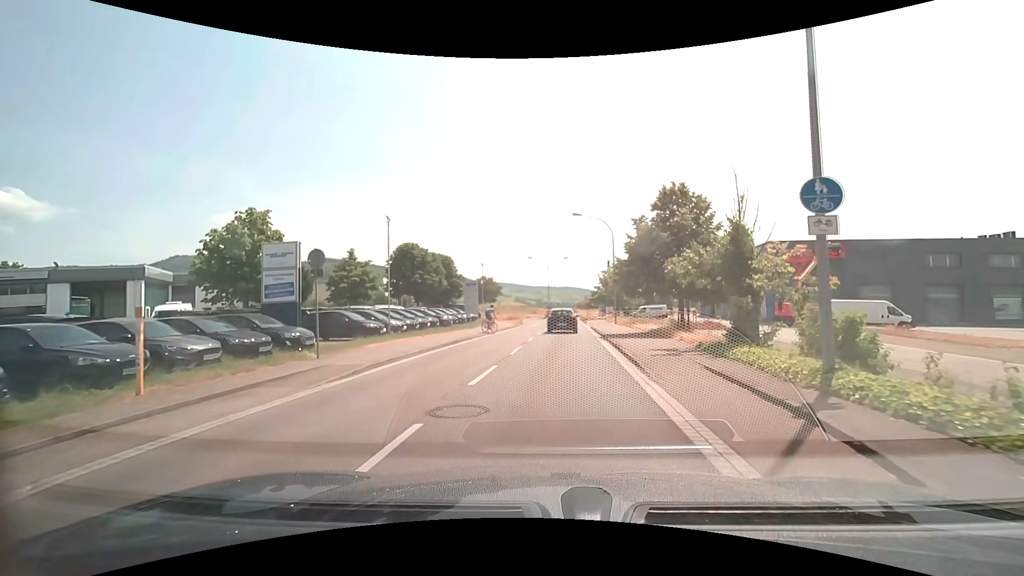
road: tertiary_link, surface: asphalt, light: Day
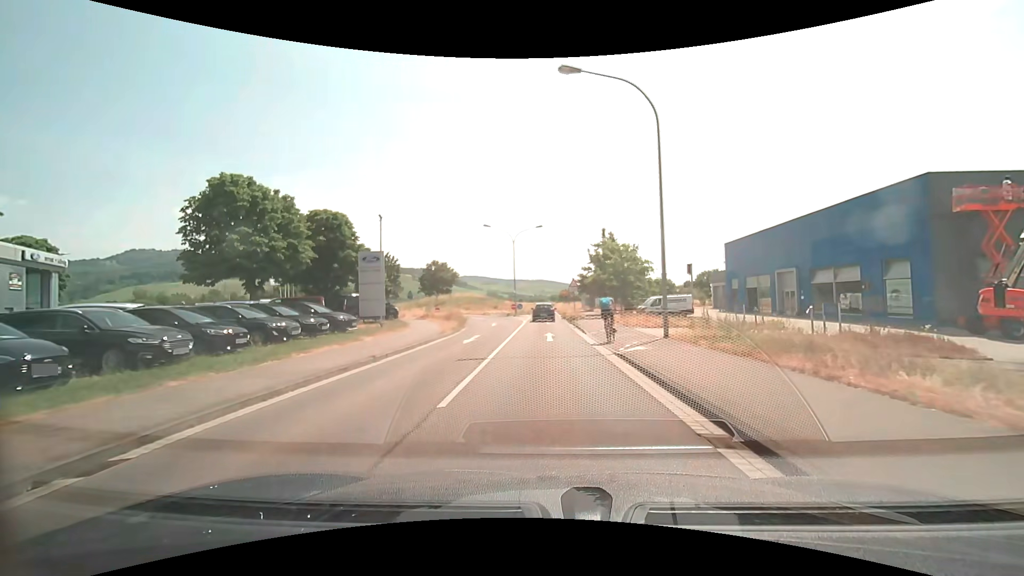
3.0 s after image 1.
(+0.7, +25.9) m; +3°
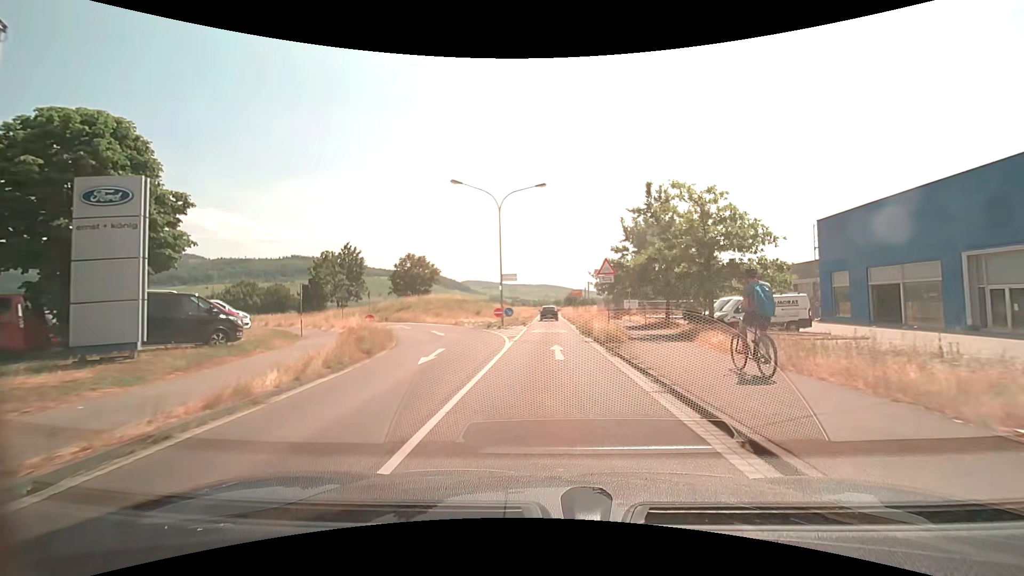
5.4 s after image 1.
(0.0, +20.6) m; 0°
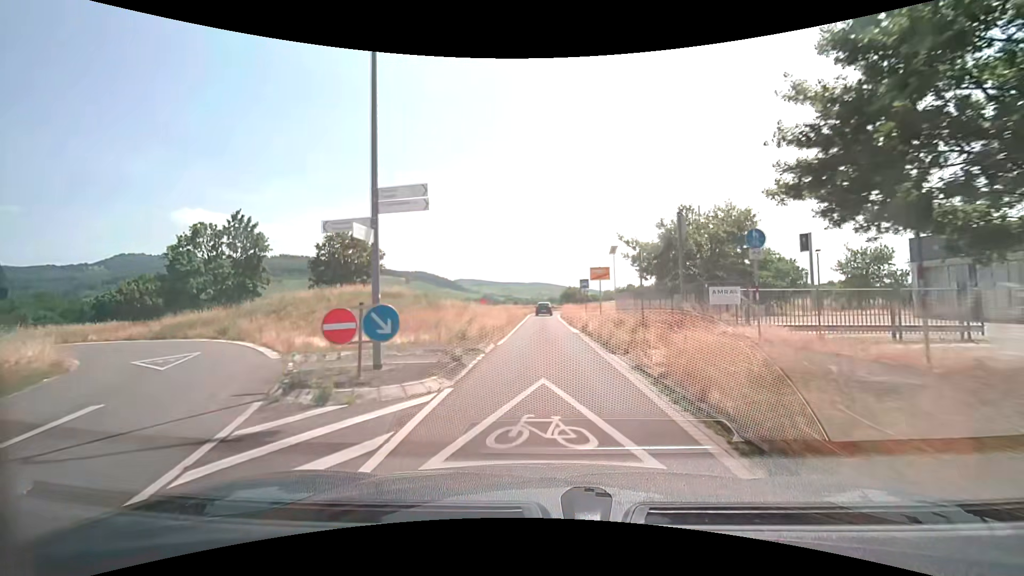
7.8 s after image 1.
(+0.2, +24.1) m; 0°
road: tertiary
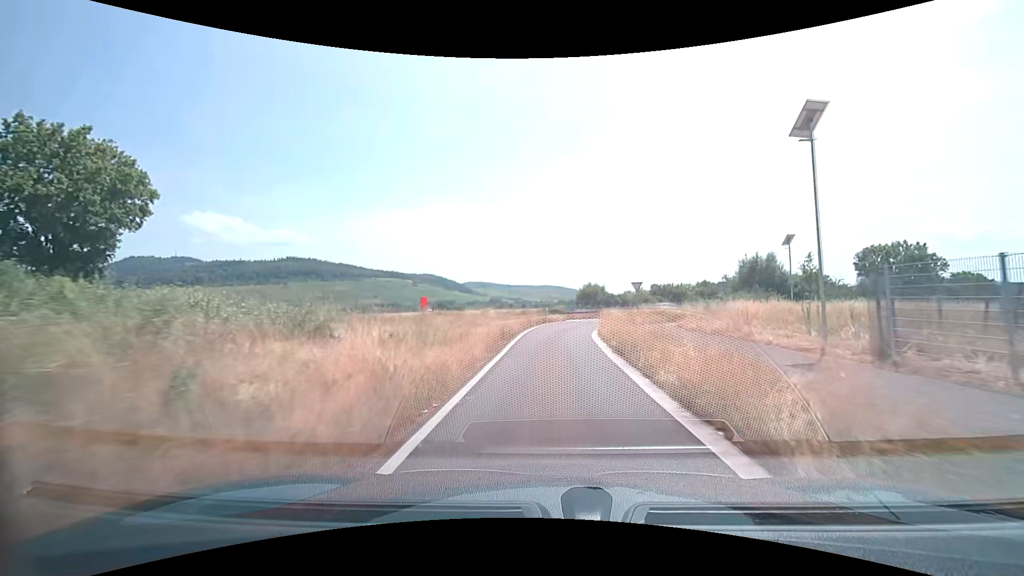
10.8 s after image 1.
(0.0, +33.2) m; -1°
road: trunk_link
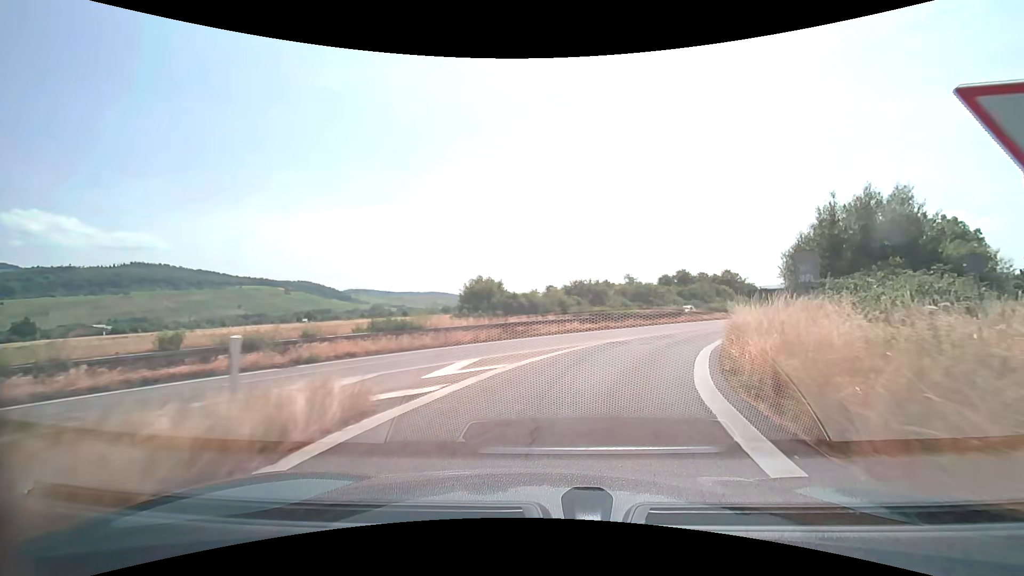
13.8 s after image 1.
(+1.8, +33.3) m; +12°
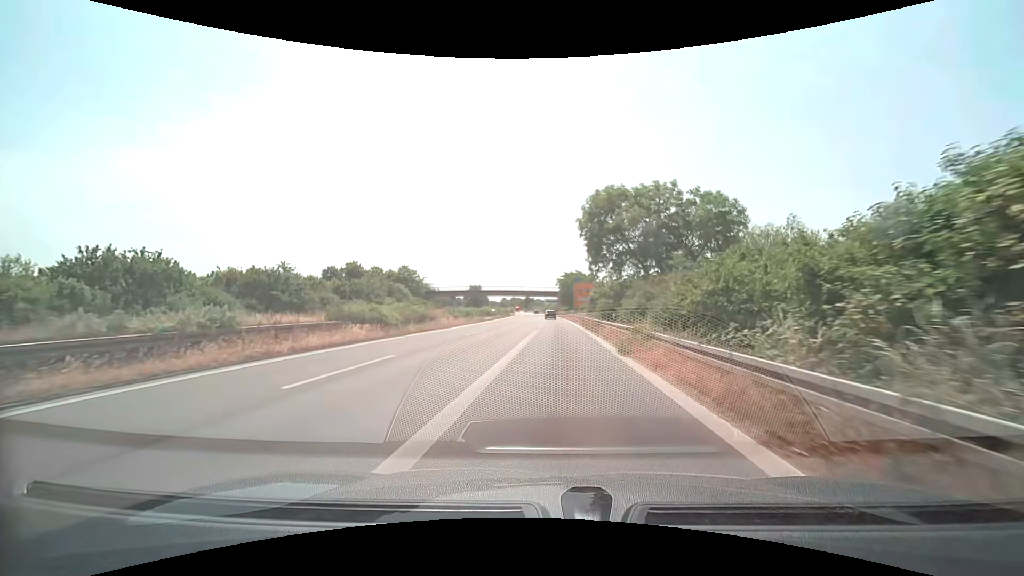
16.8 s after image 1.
(+11.4, +31.4) m; +36°
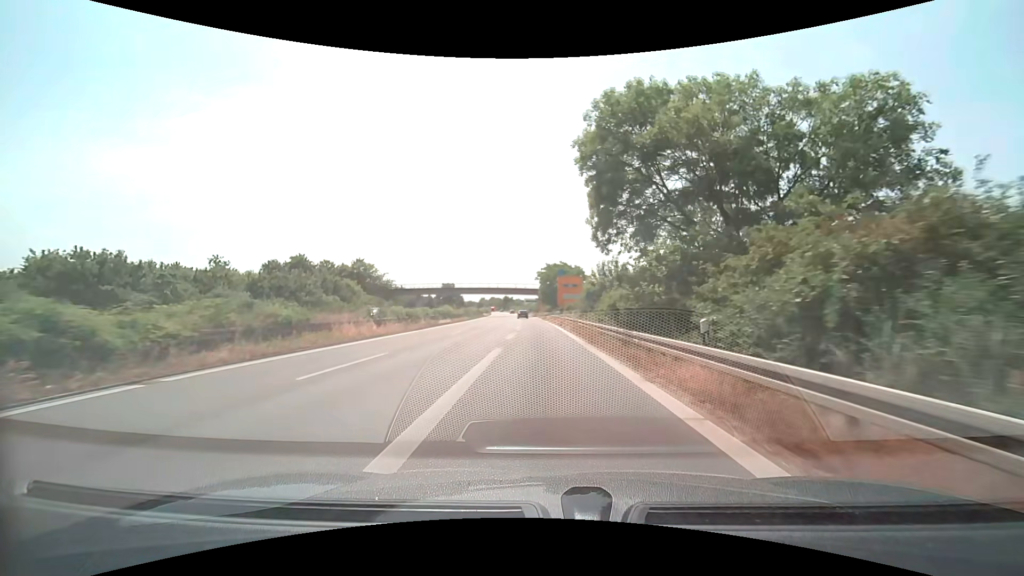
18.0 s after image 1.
(+0.3, +16.9) m; +2°
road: trunk
(0, +10) (0, +20) (0, +30) (0, +40) (-1, +50) (-1, +60) (-2, +70) (-3, +80) (-3, +90) (-4, +100) m
